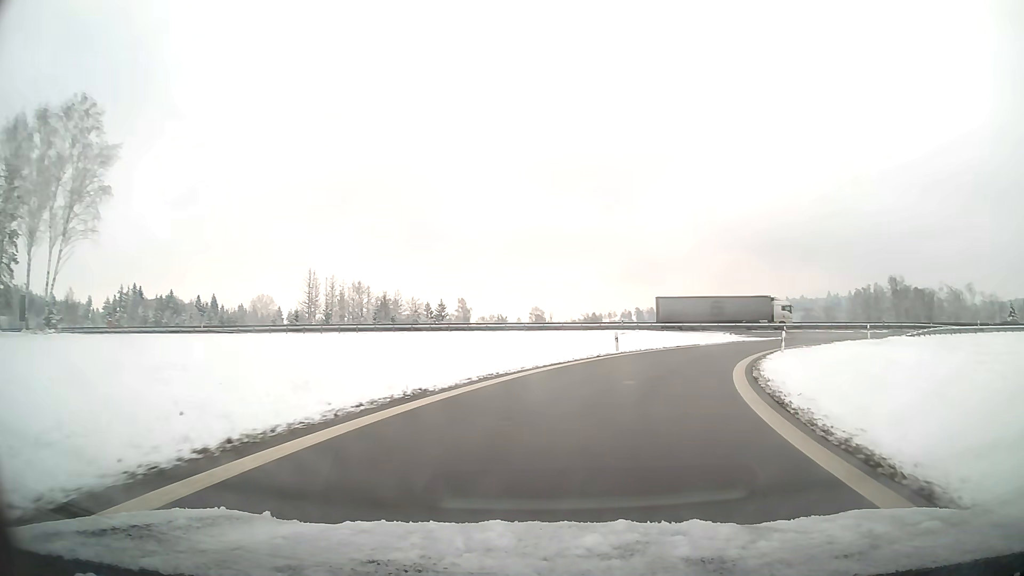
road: motorway_link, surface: asphalt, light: Day
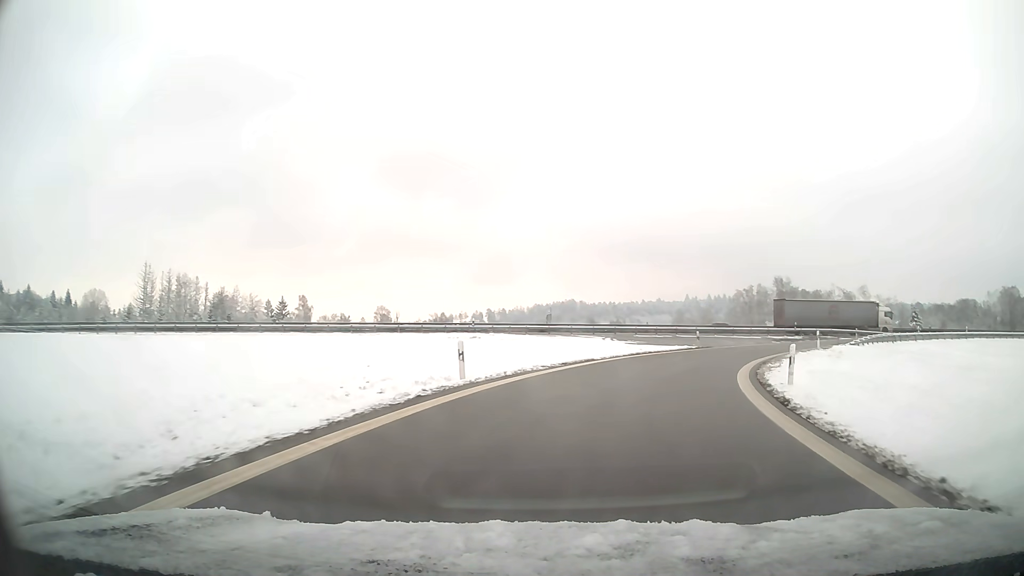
(+1.6, +14.5) m; +13°
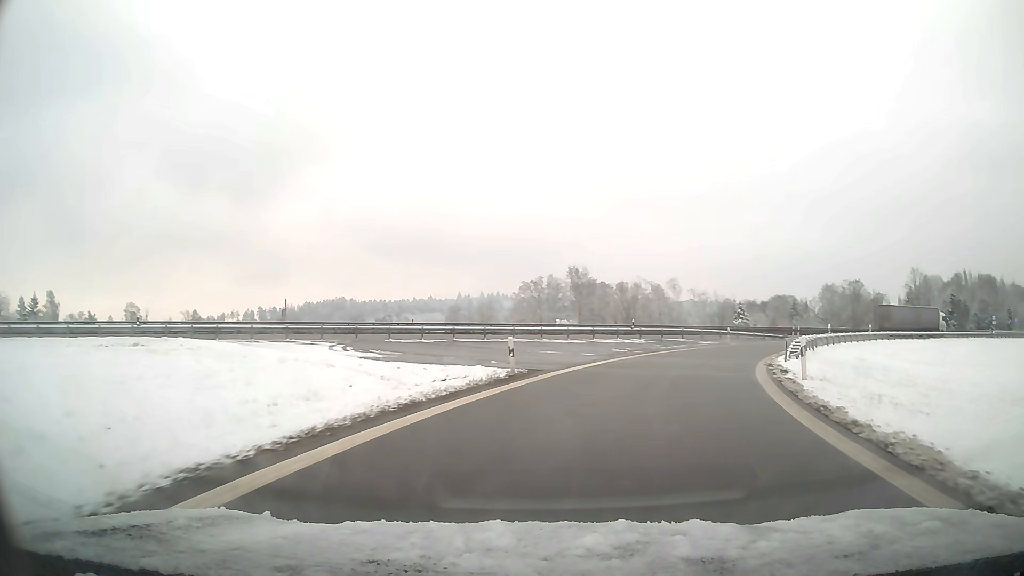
(+3.8, +22.4) m; +19°
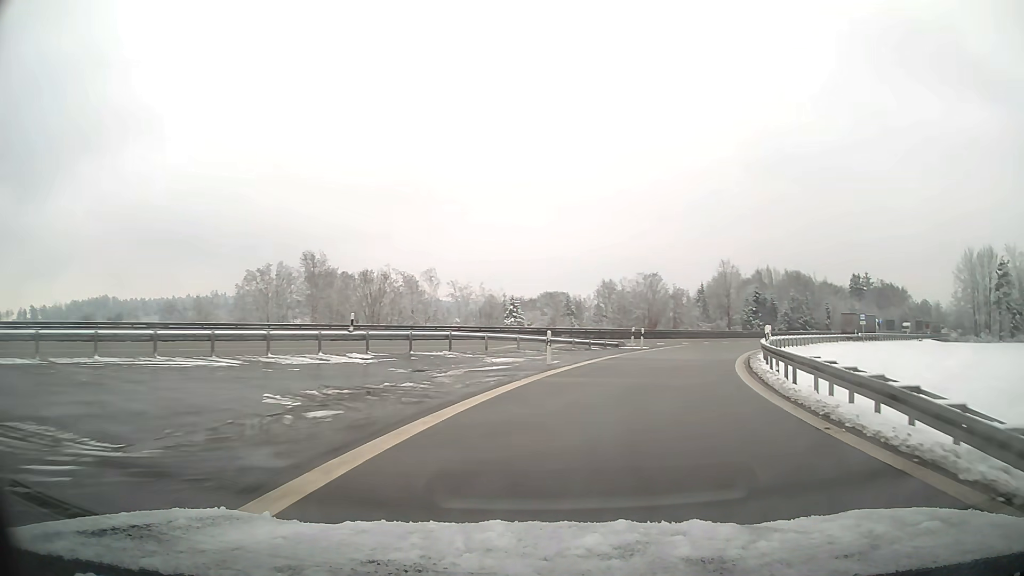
(+4.3, +23.5) m; +21°
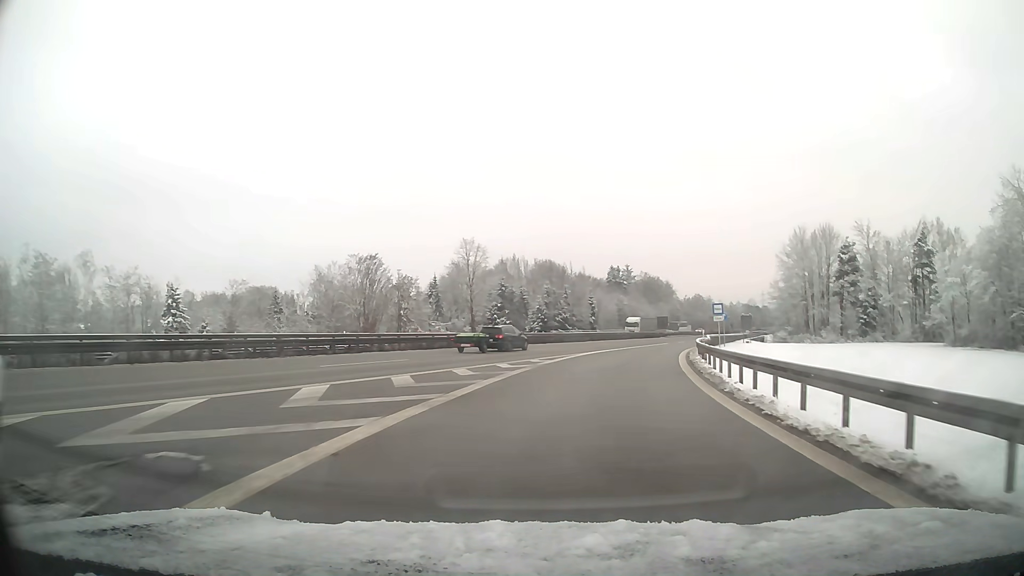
(+6.9, +32.5) m; +22°
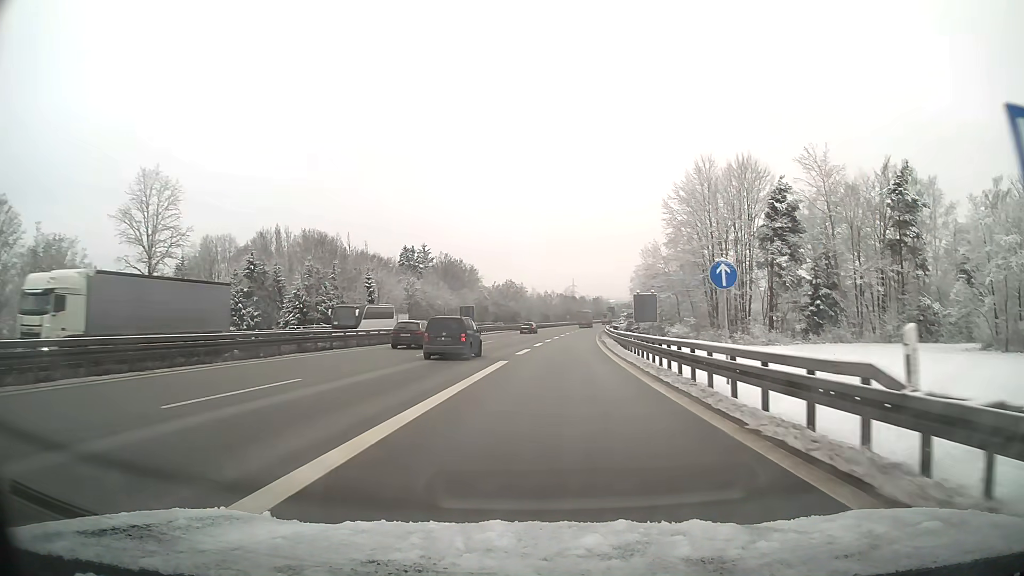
(+6.8, +44.9) m; +15°
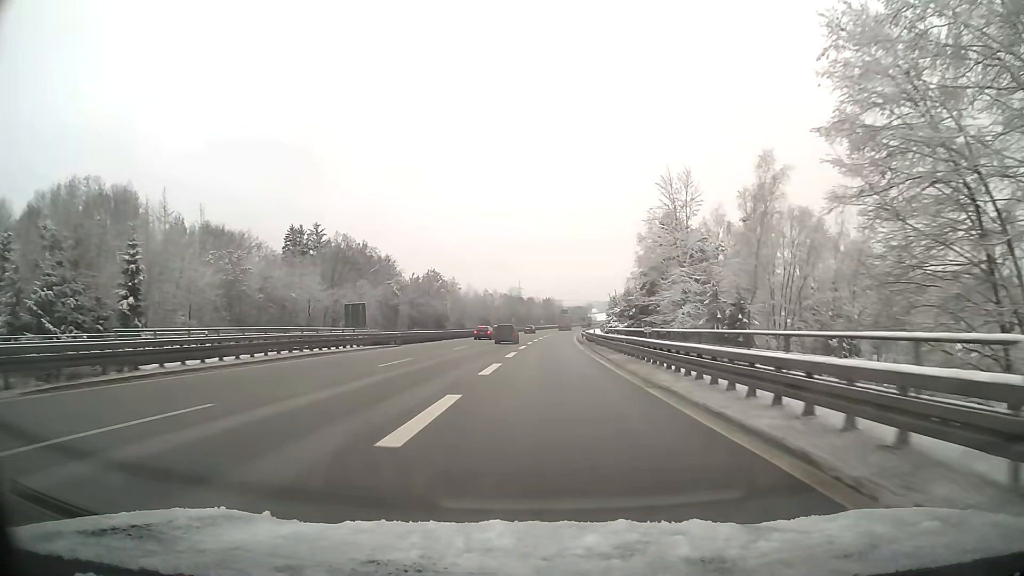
(+2.7, +59.7) m; +4°
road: motorway
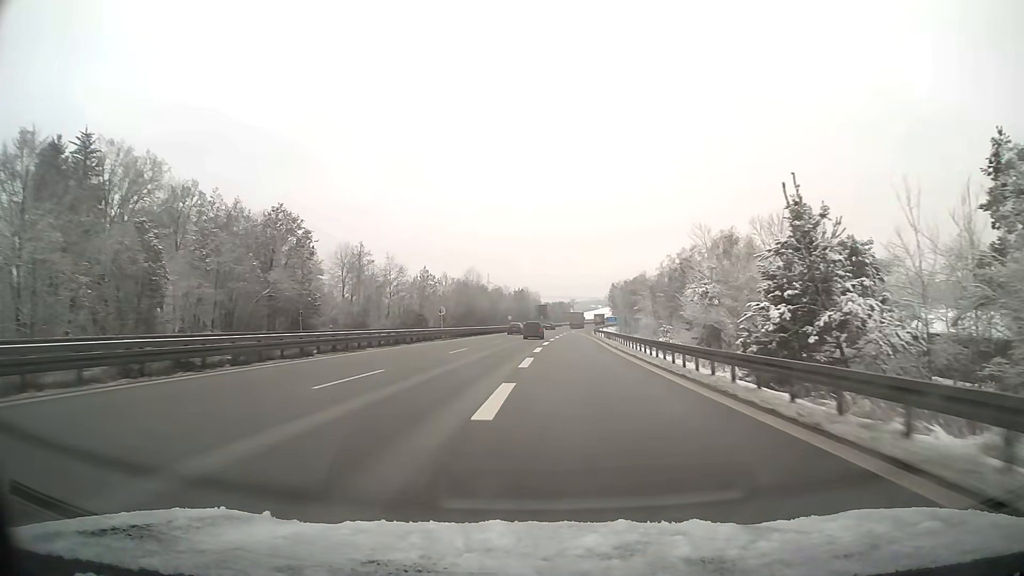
(+1.6, +83.1) m; +2°
